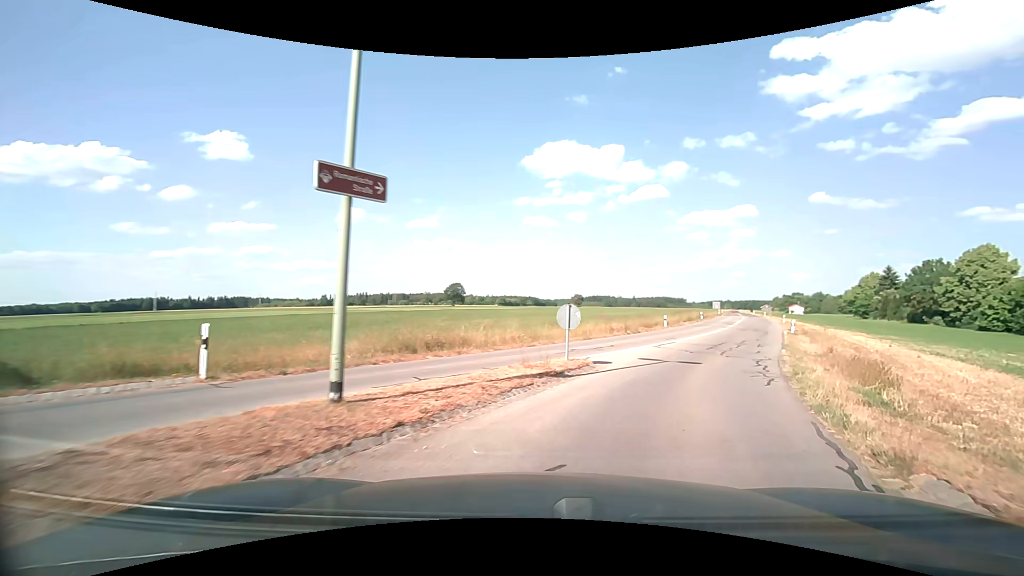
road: tertiary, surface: asphalt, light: Day
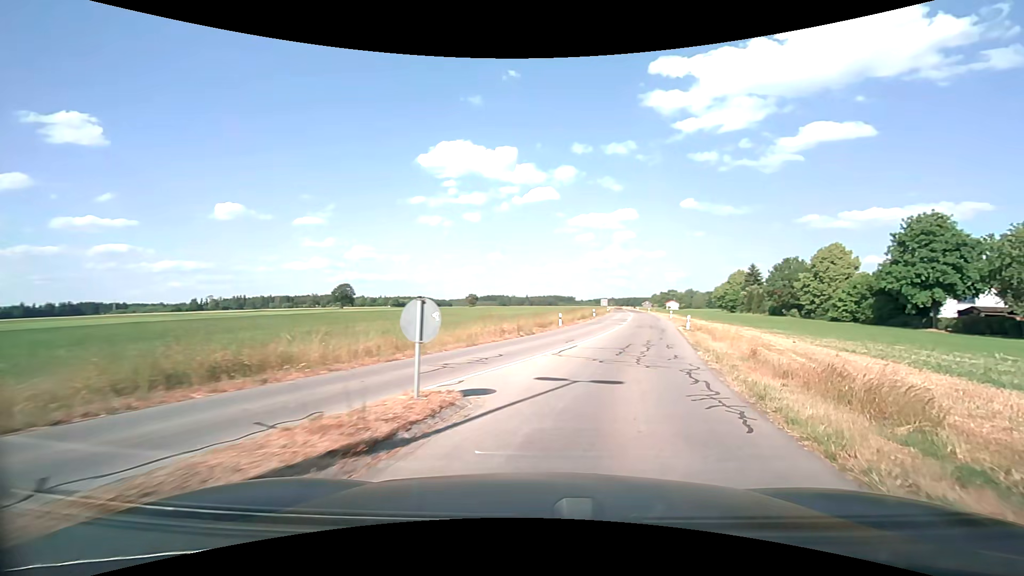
(+0.5, +4.9) m; +11°
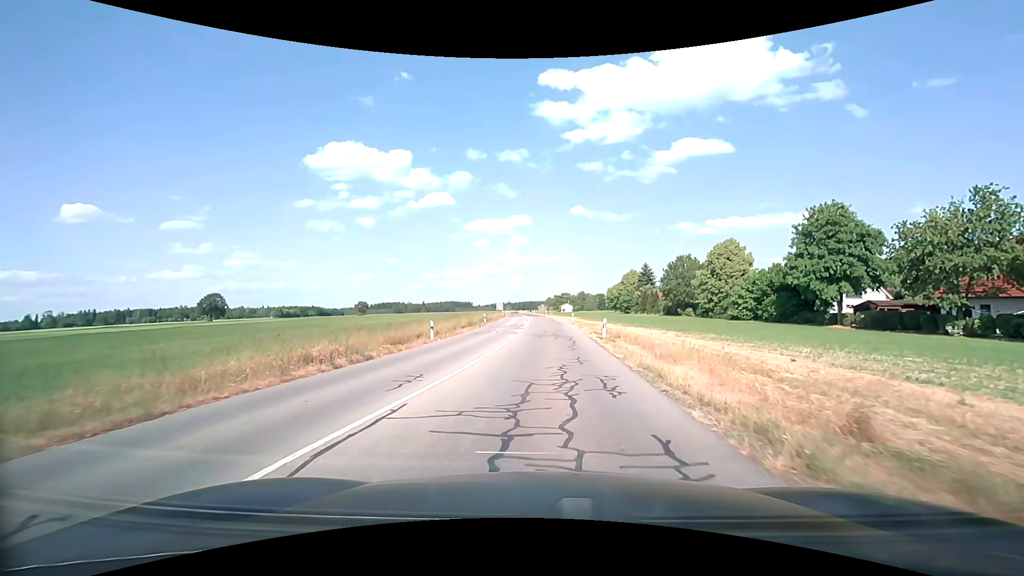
(+1.7, +10.8) m; +13°
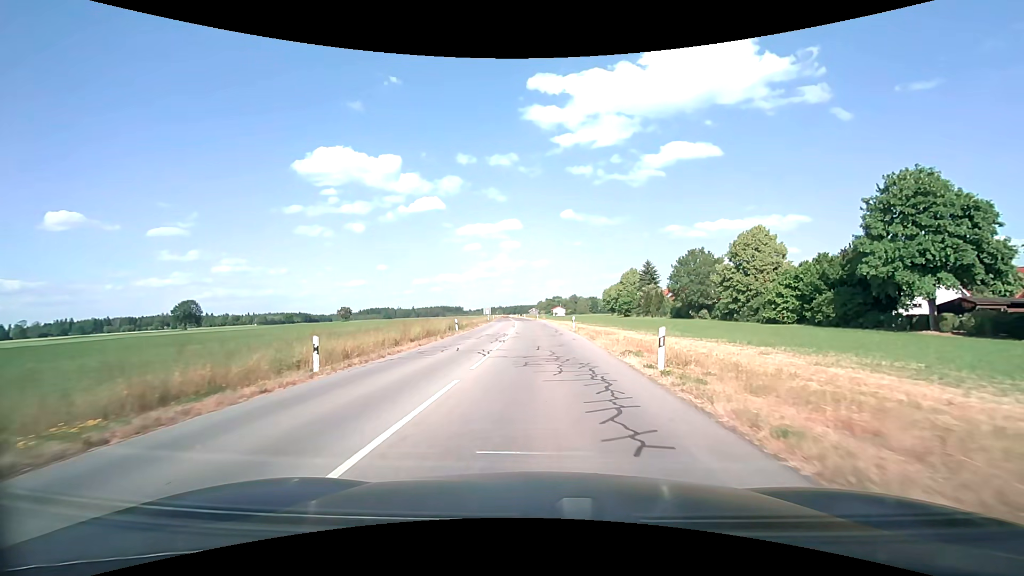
(+0.1, +13.3) m; +1°
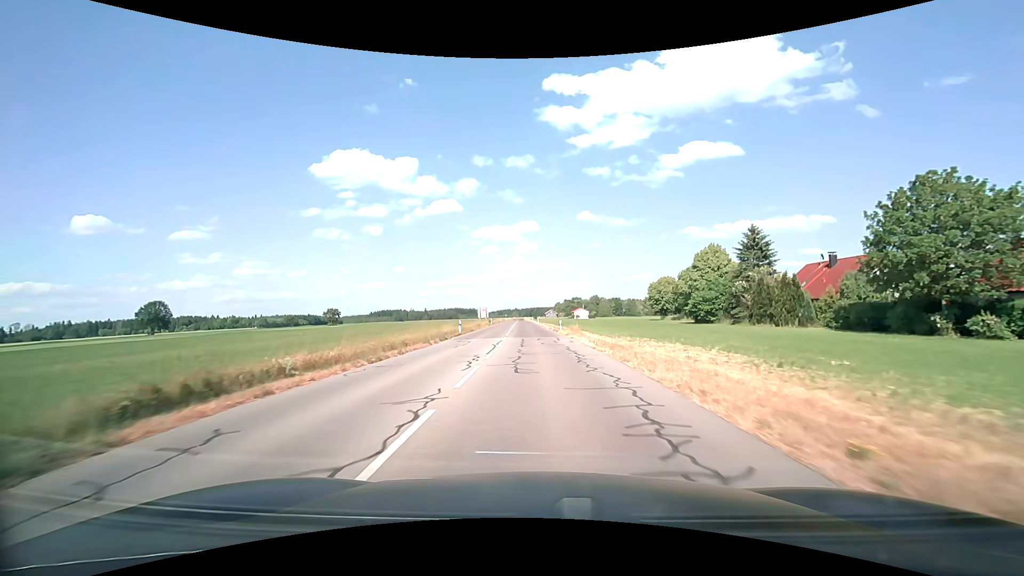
(-0.6, +46.2) m; -2°
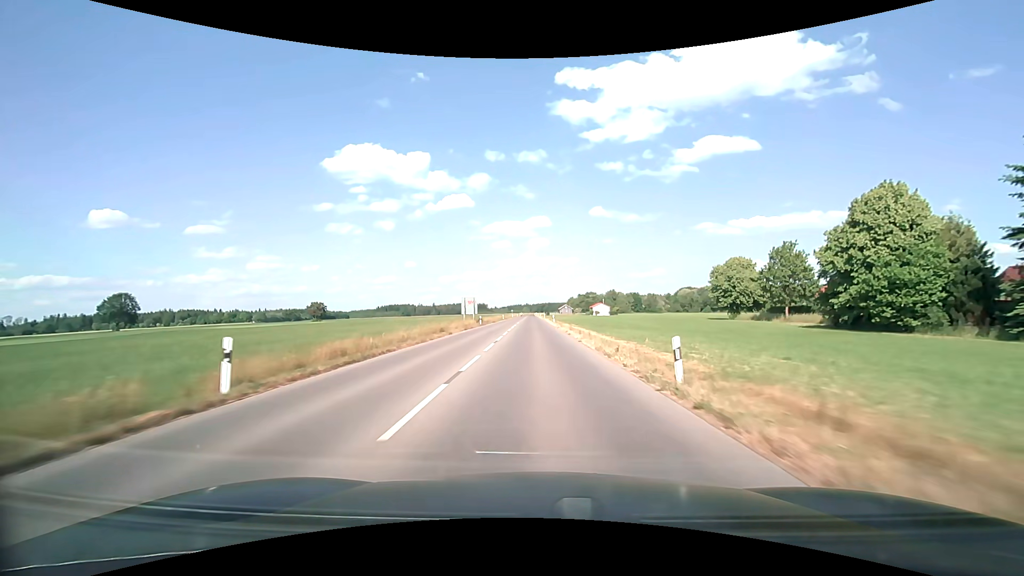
(-0.4, +34.4) m; -1°
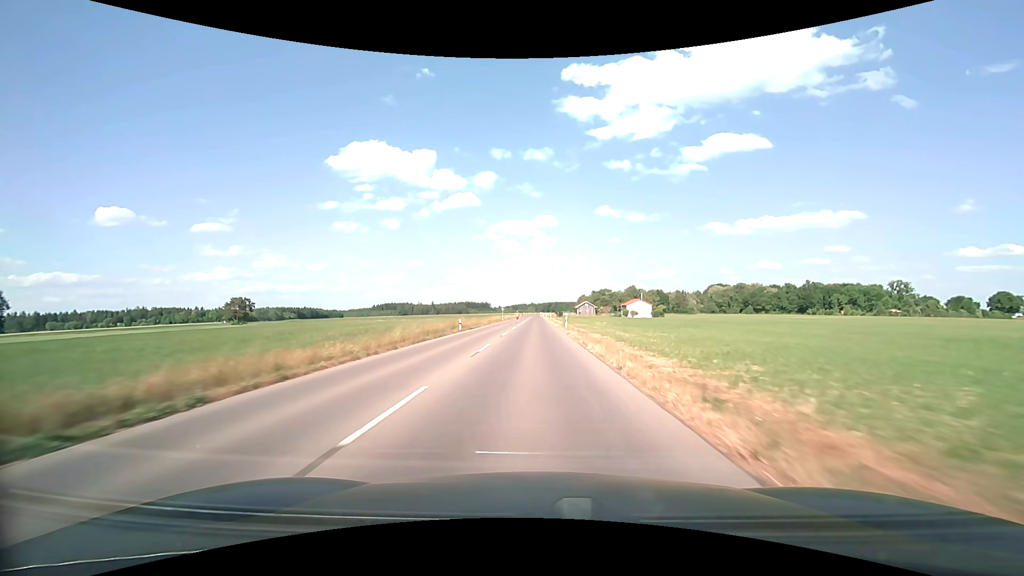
(-0.7, +67.3) m; -1°
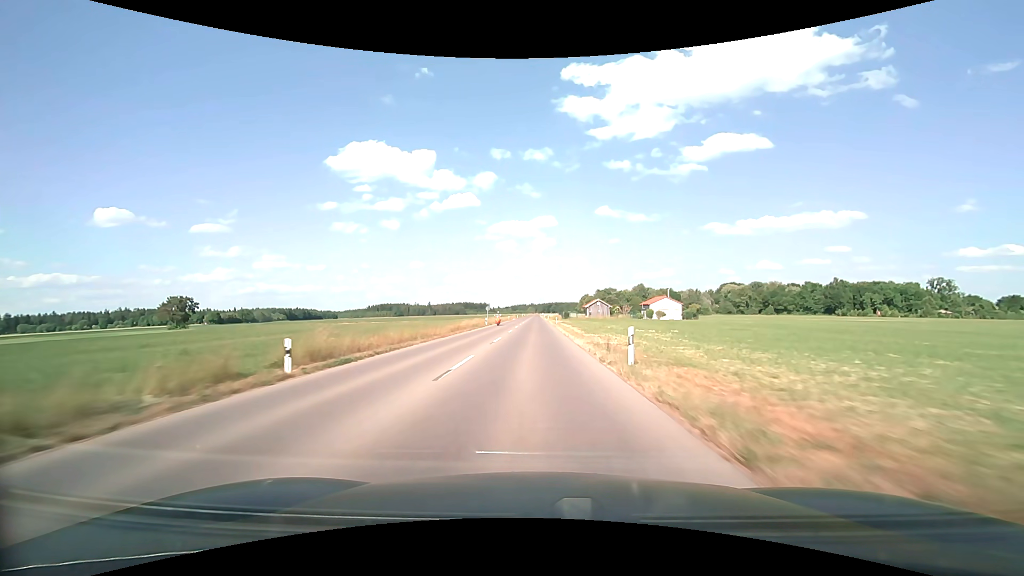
(0.0, +29.4) m; 0°
(0, +10) (0, +20) (0, +30) (0, +40) (0, +50) (0, +60) (0, +70) (0, +80) (0, +90) (0, +100) m
